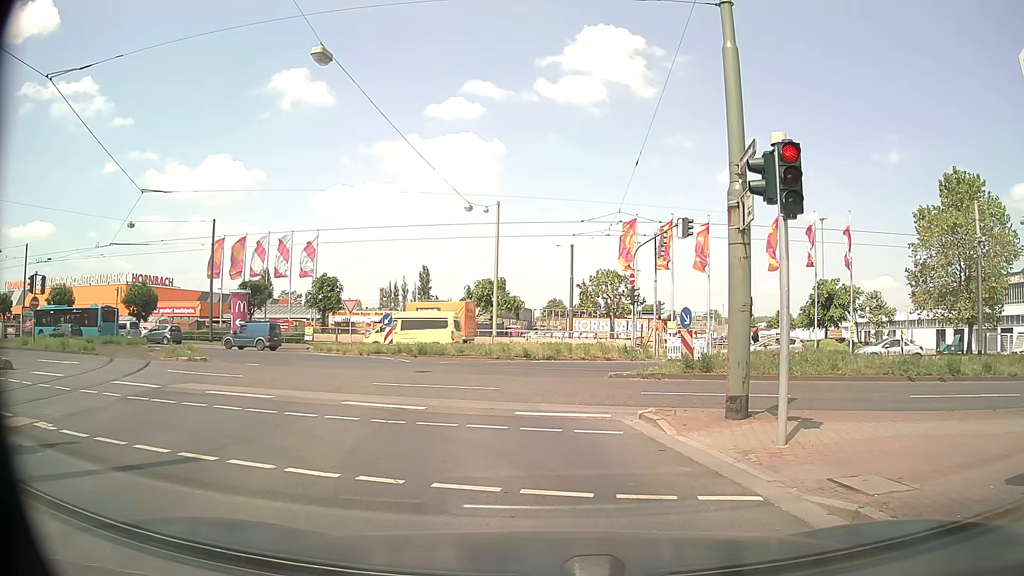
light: Day
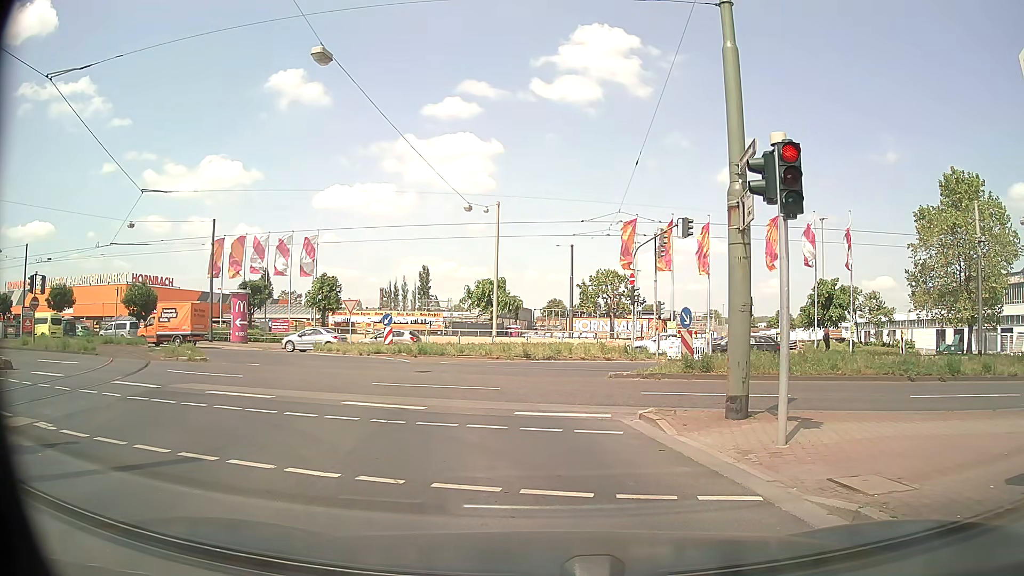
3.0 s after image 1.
(0.0, 0.0) m; 0°
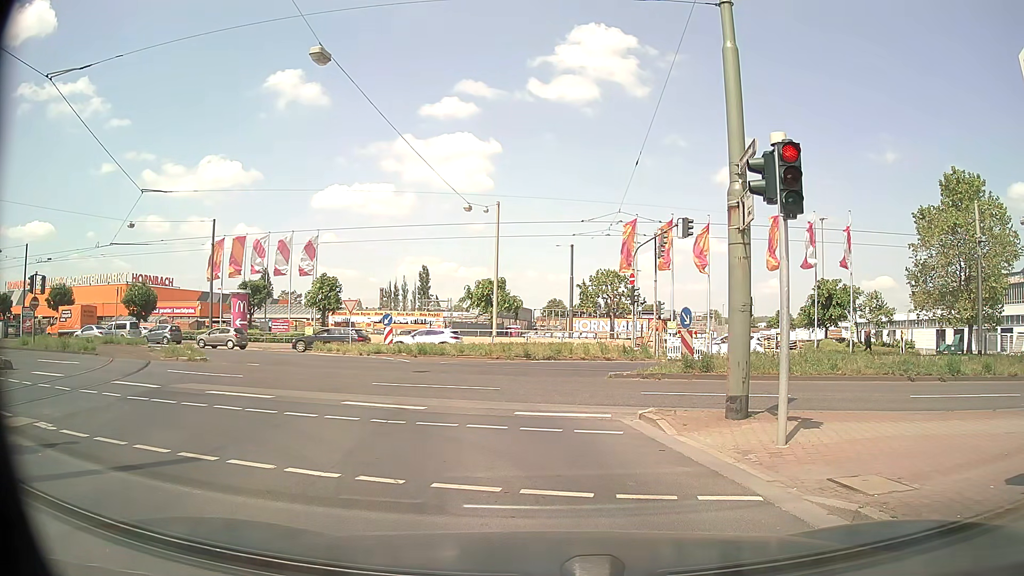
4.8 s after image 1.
(0.0, 0.0) m; 0°
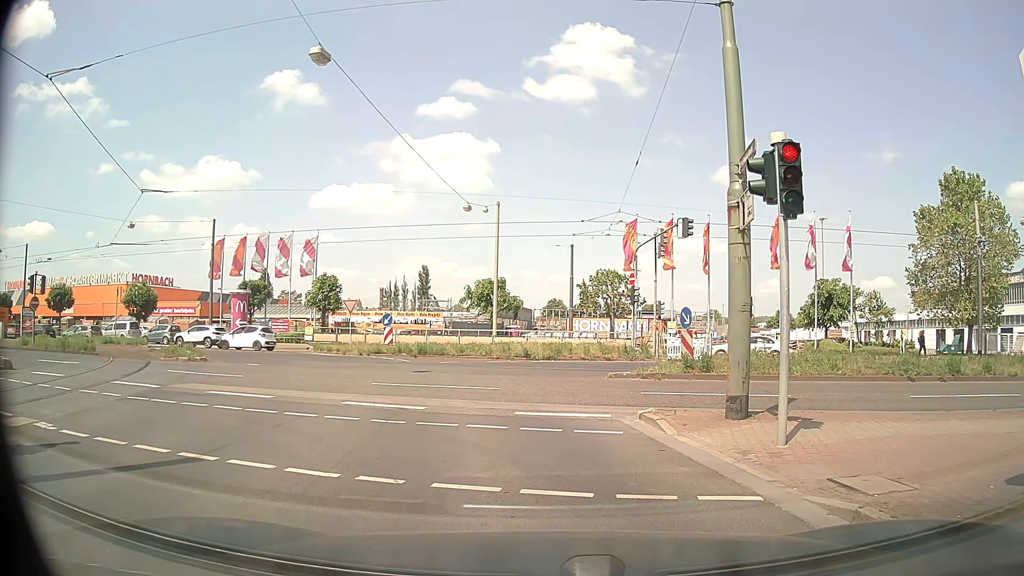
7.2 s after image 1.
(0.0, 0.0) m; 0°
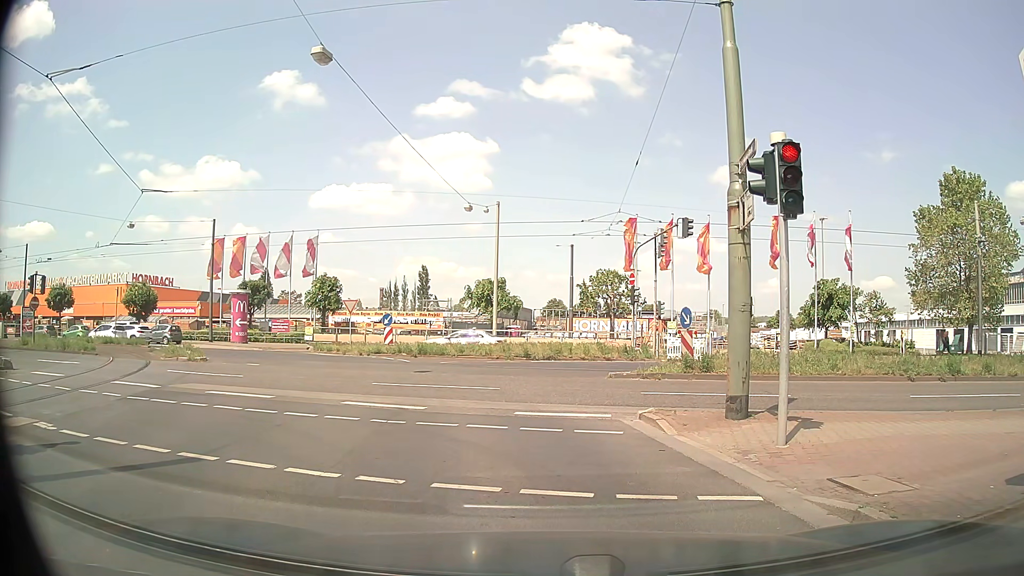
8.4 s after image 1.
(0.0, 0.0) m; 0°
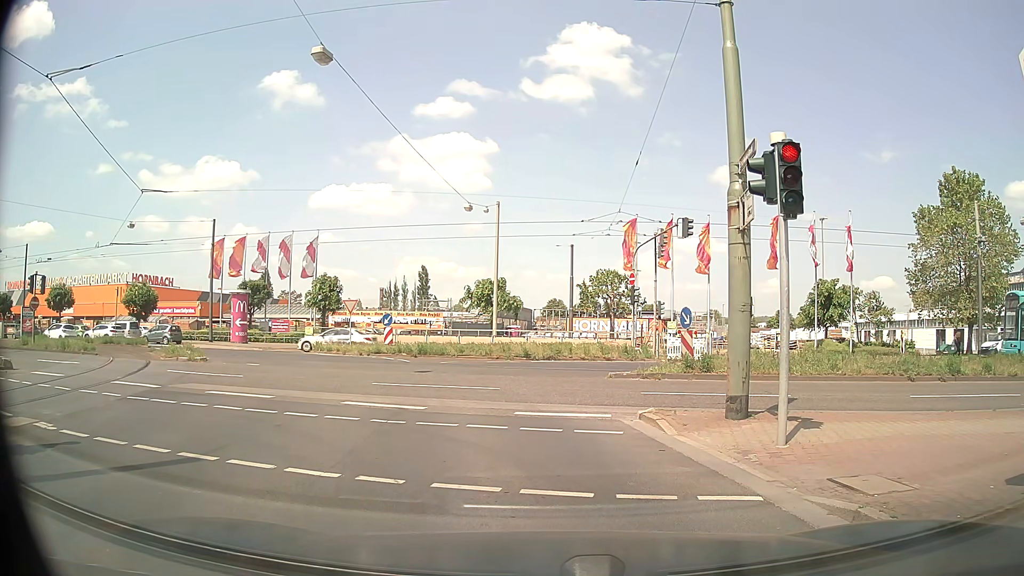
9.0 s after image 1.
(0.0, 0.0) m; 0°
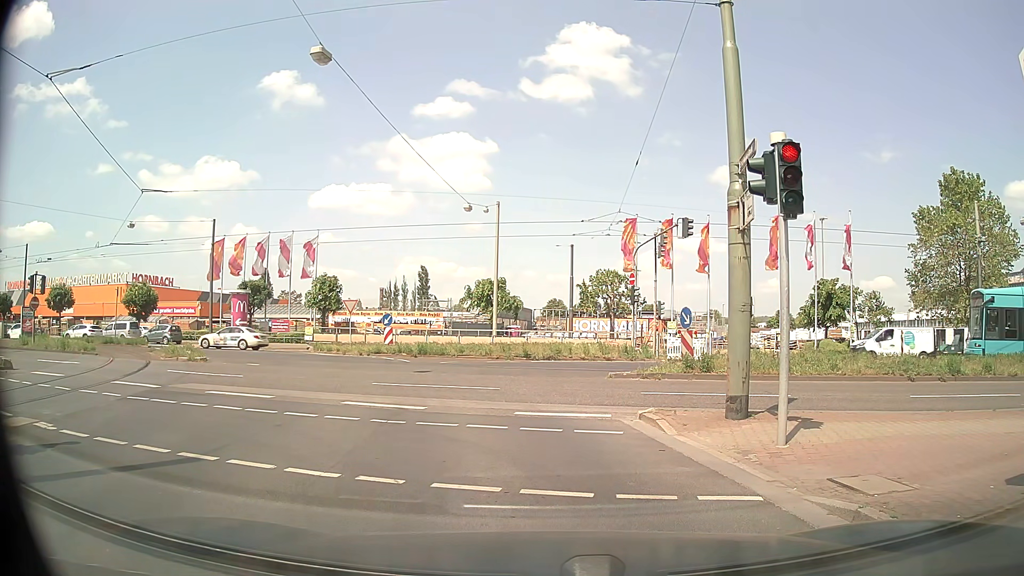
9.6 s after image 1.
(0.0, 0.0) m; 0°
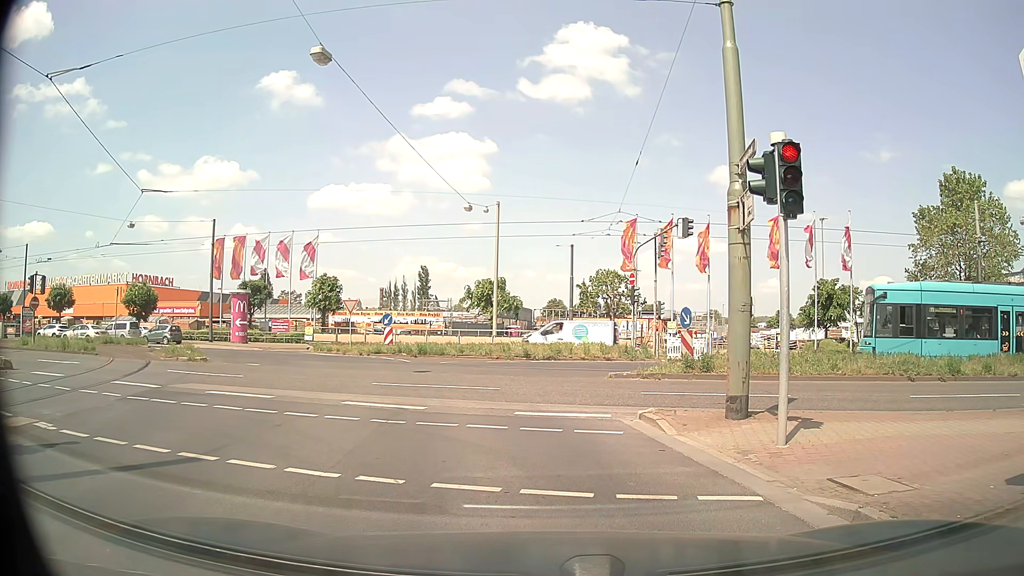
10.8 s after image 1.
(0.0, 0.0) m; 0°
